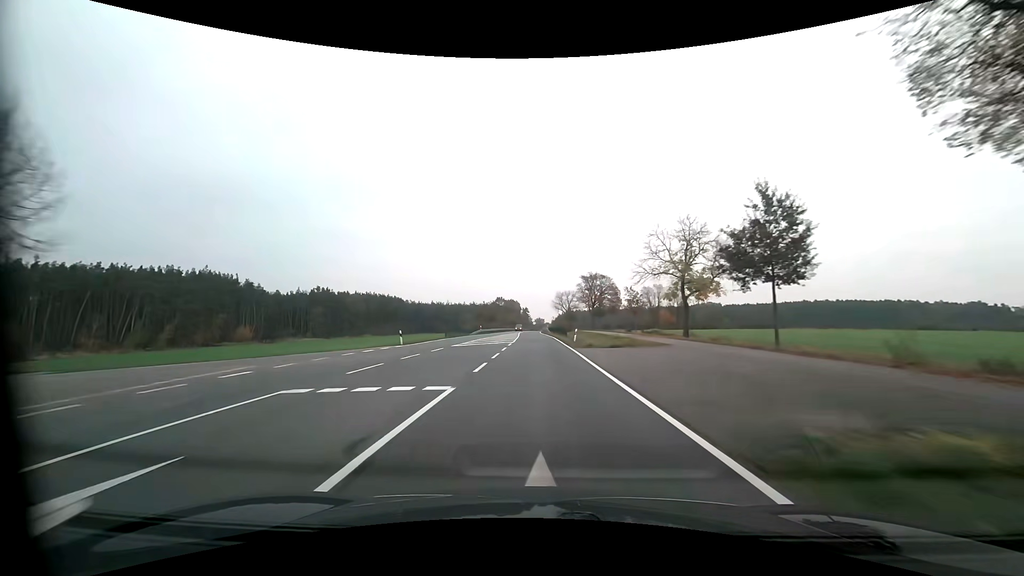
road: primary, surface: asphalt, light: Day
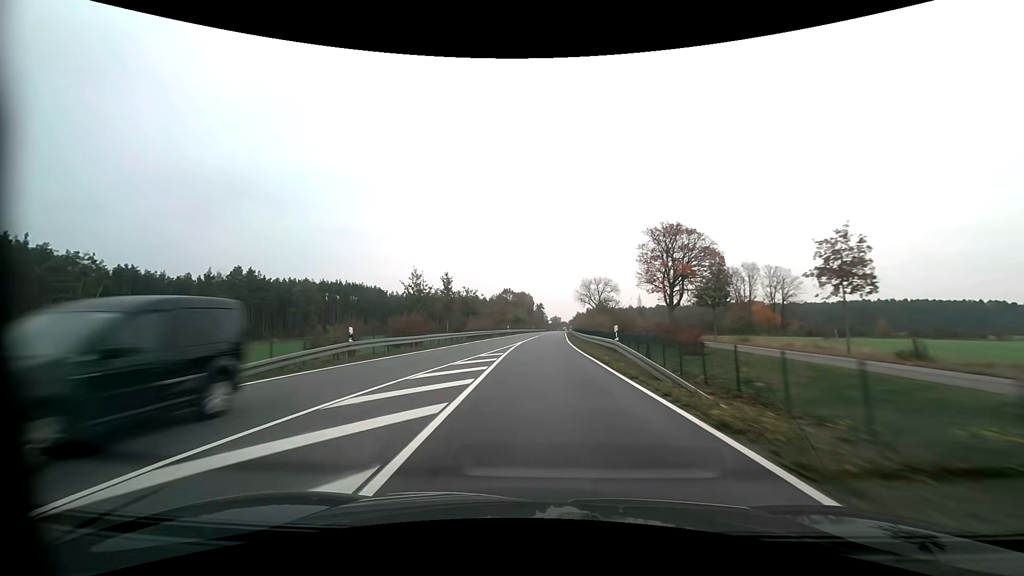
(-0.9, +57.5) m; -2°
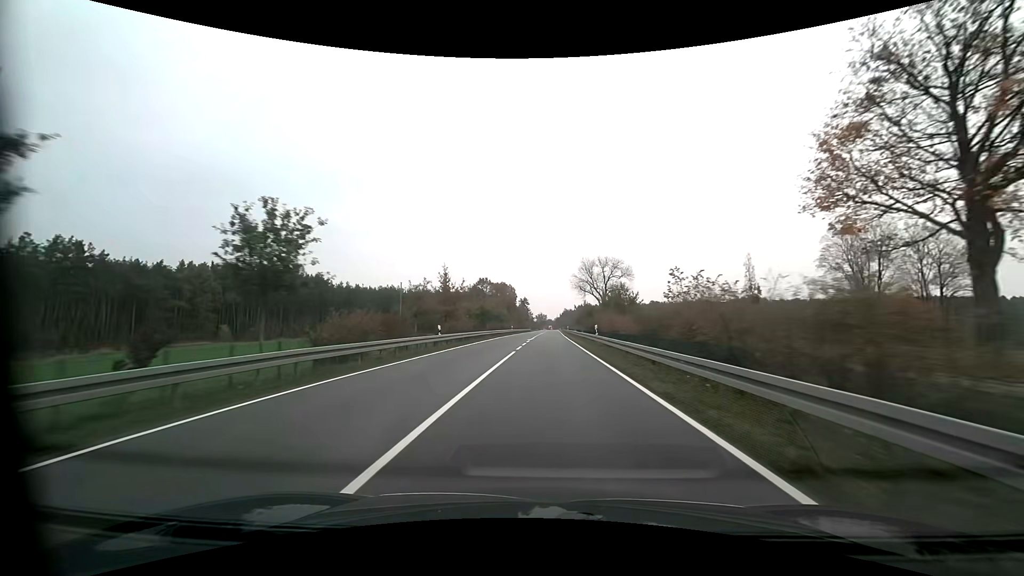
(+0.5, +42.7) m; +2°
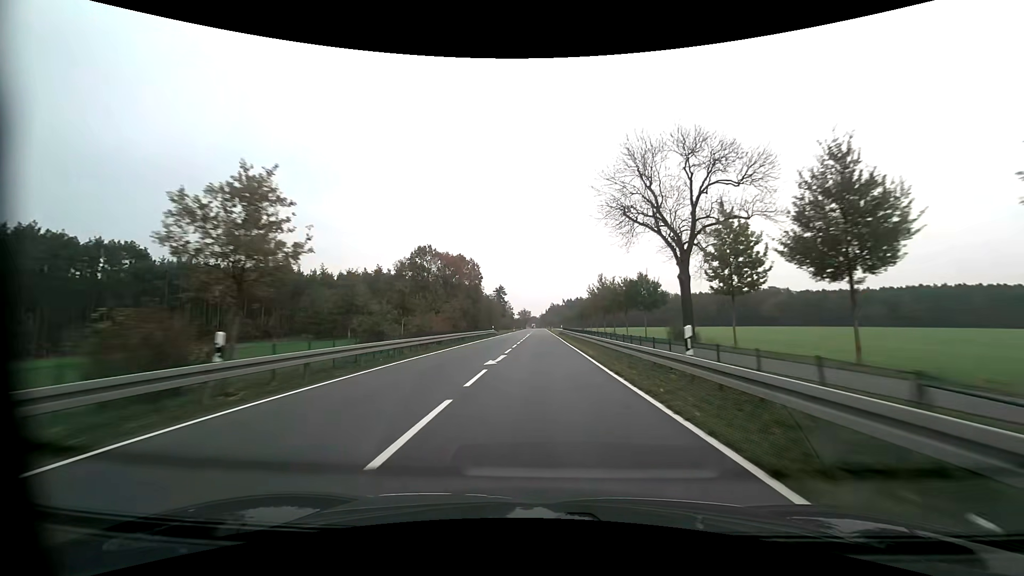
(+1.6, +71.5) m; +2°
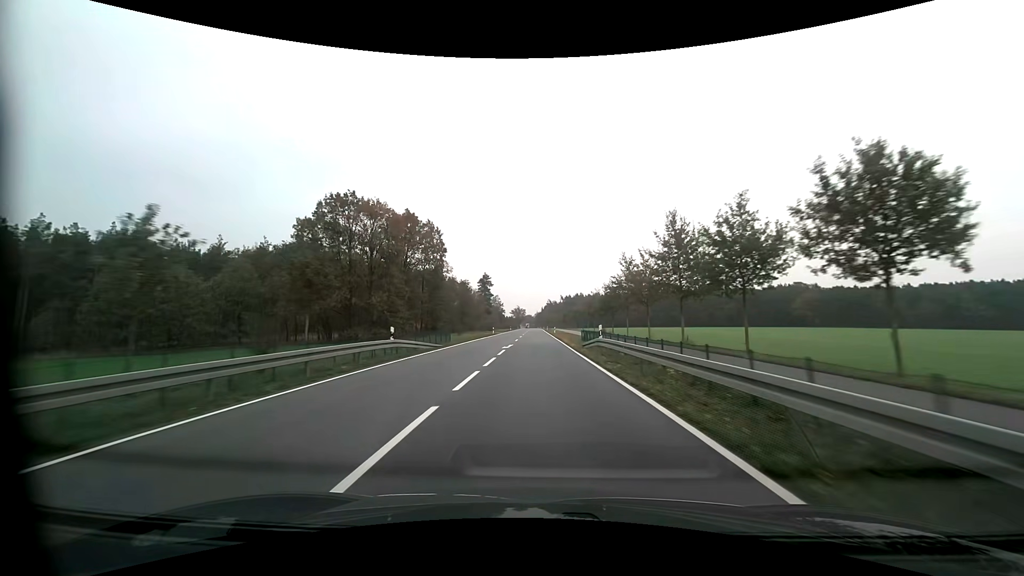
(+0.2, +44.0) m; +1°
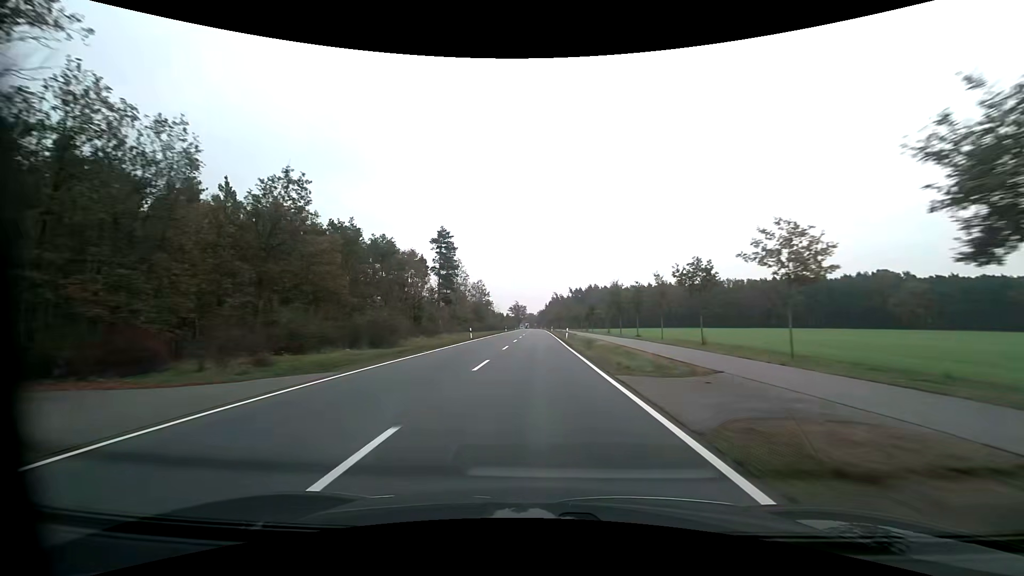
(-0.1, +75.1) m; 0°
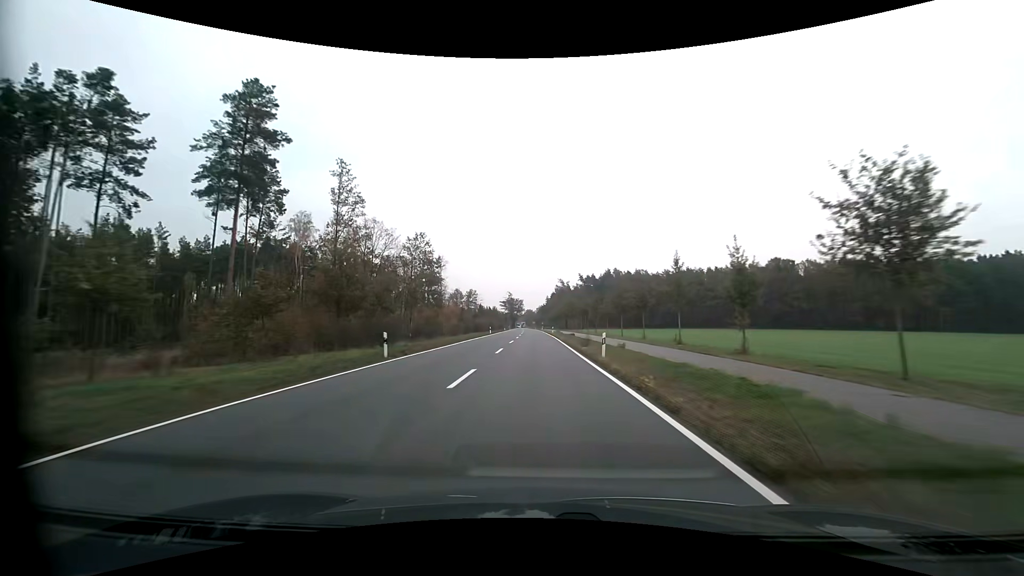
(-0.1, +76.2) m; 0°
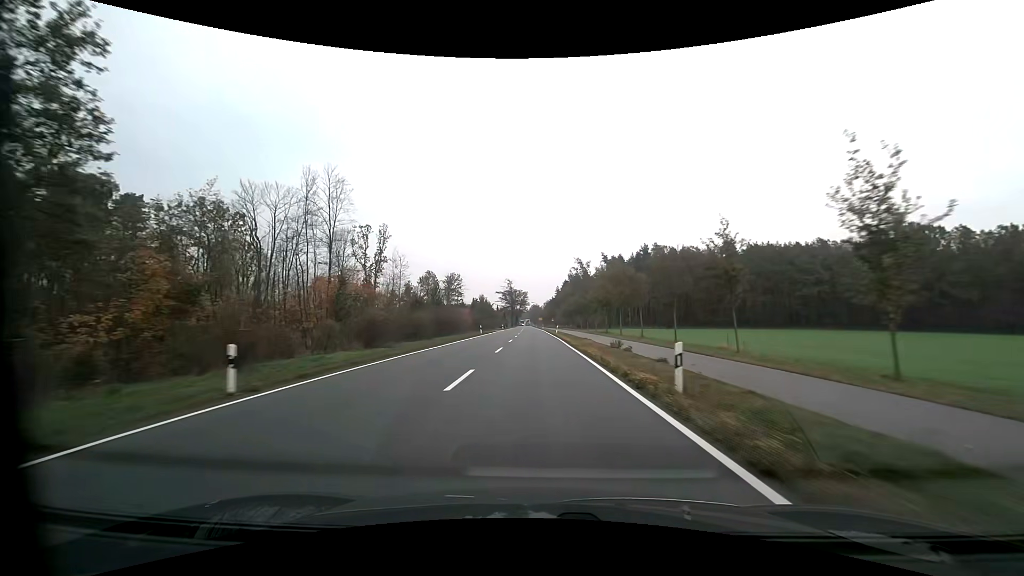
(-0.4, +60.5) m; -1°
(0, +10) (0, +20) (0, +30) (0, +40) (0, +50) (-1, +60) (-1, +70) (-1, +80) (-1, +90) (-2, +100) m
